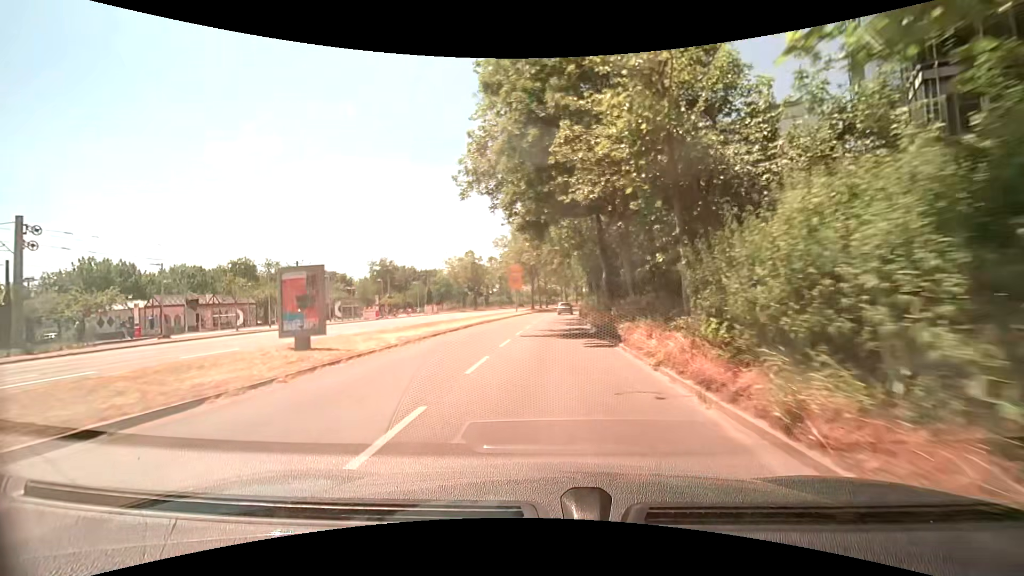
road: secondary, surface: asphalt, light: Day
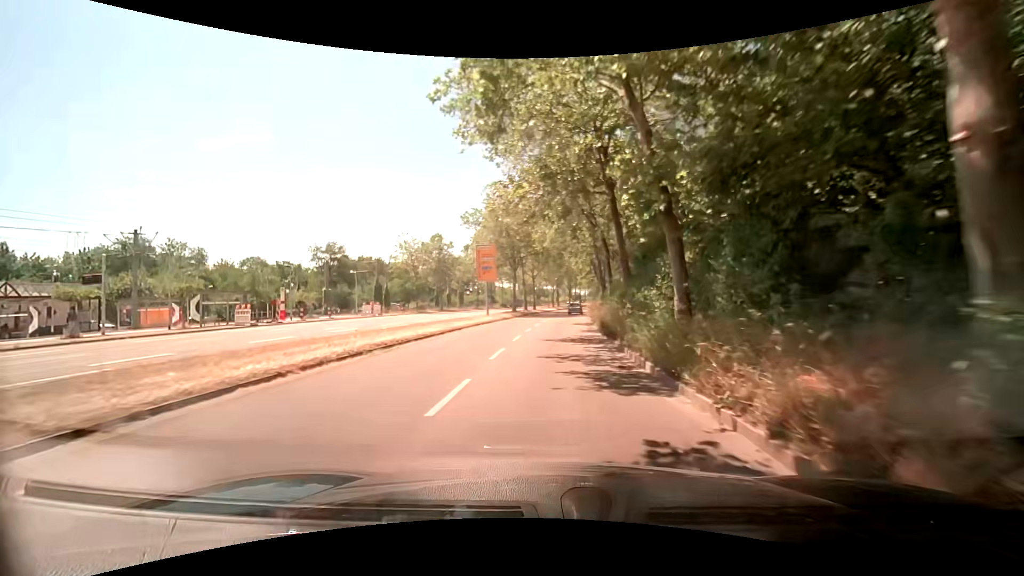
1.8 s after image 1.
(+0.2, +21.5) m; +2°
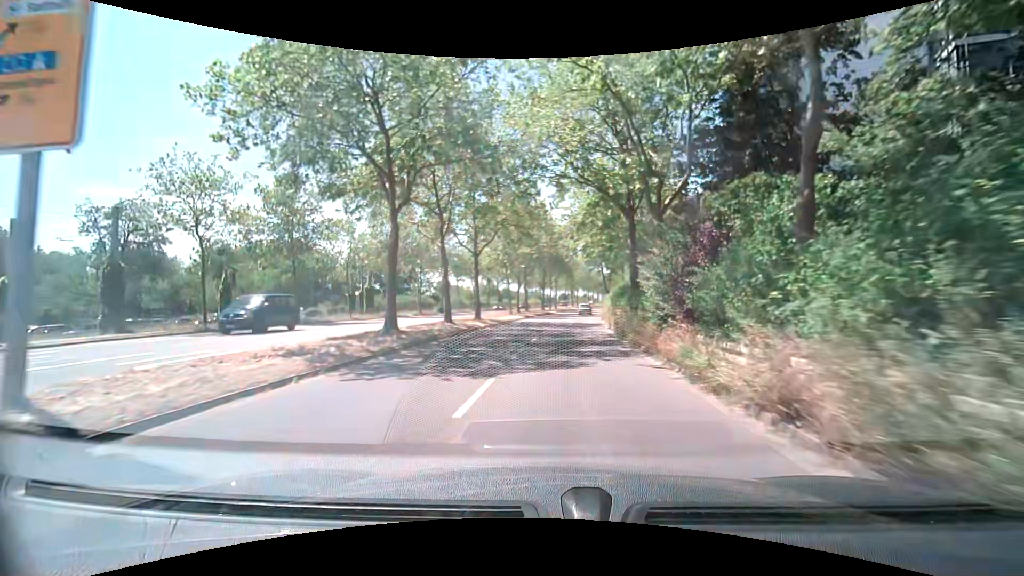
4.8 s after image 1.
(+0.8, +36.0) m; +3°
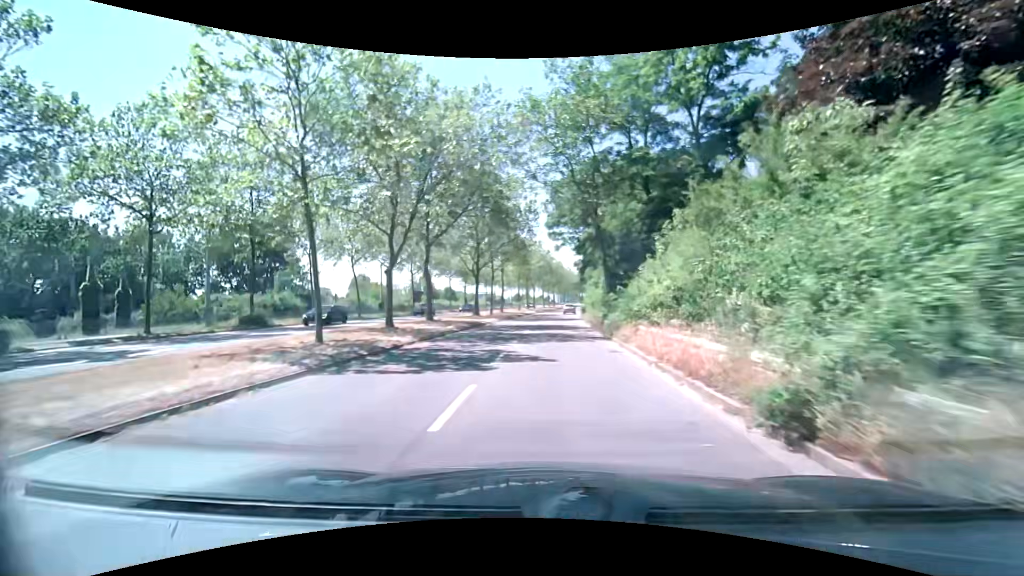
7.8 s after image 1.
(+2.0, +36.6) m; +4°
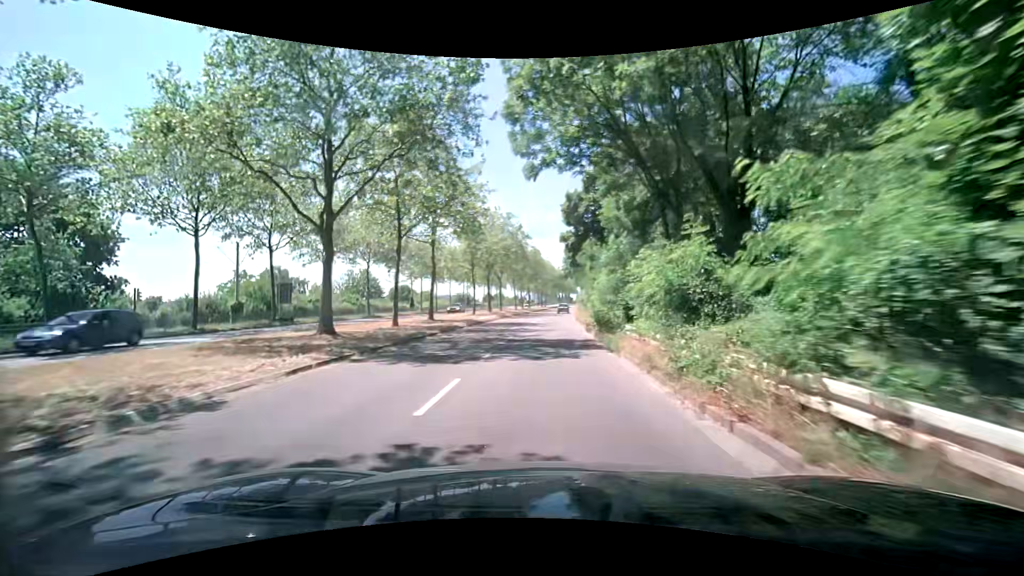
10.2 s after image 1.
(+1.2, +29.3) m; +4°
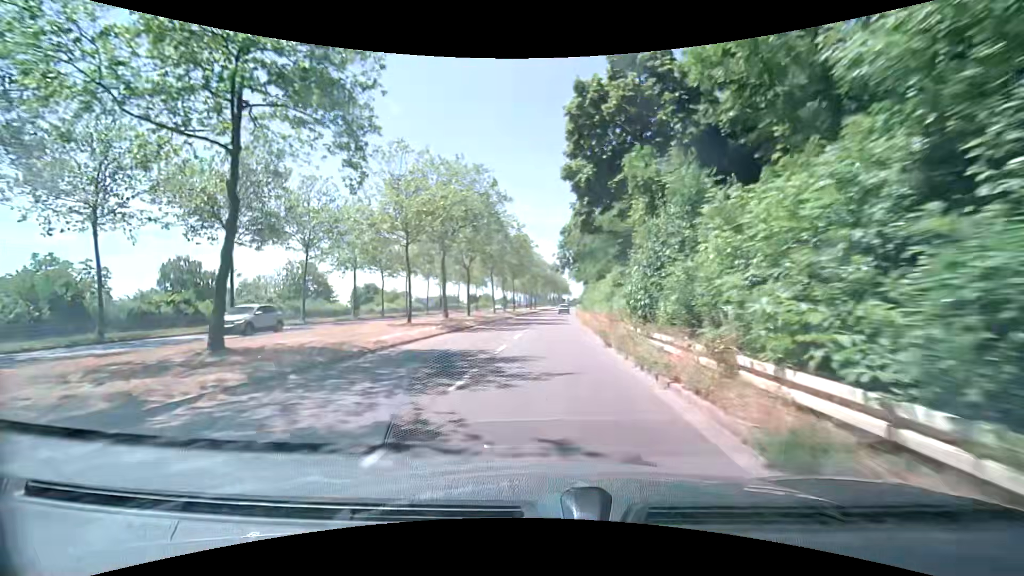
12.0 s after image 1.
(+0.1, +22.3) m; 0°
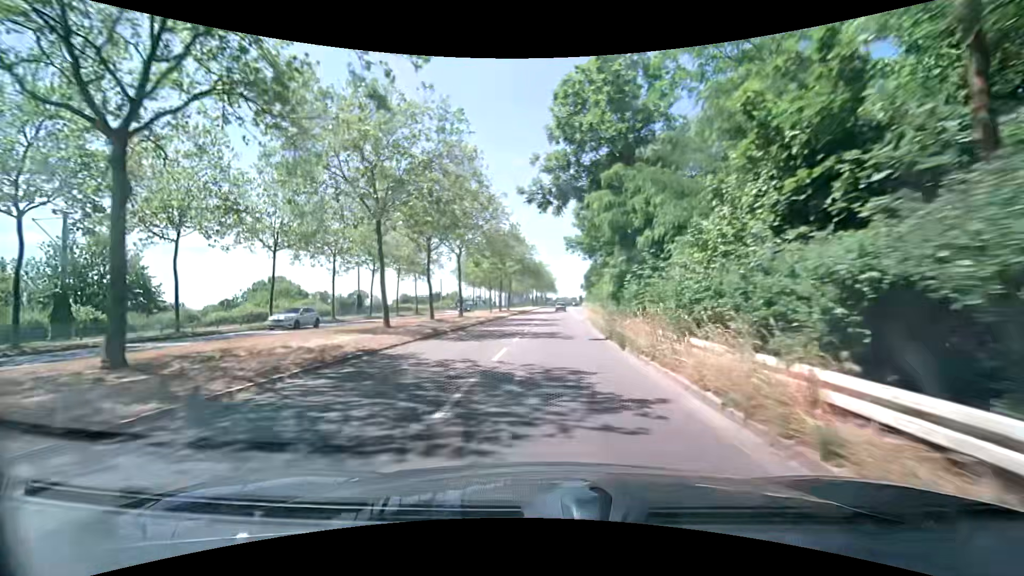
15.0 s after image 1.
(+1.3, +38.0) m; +3°
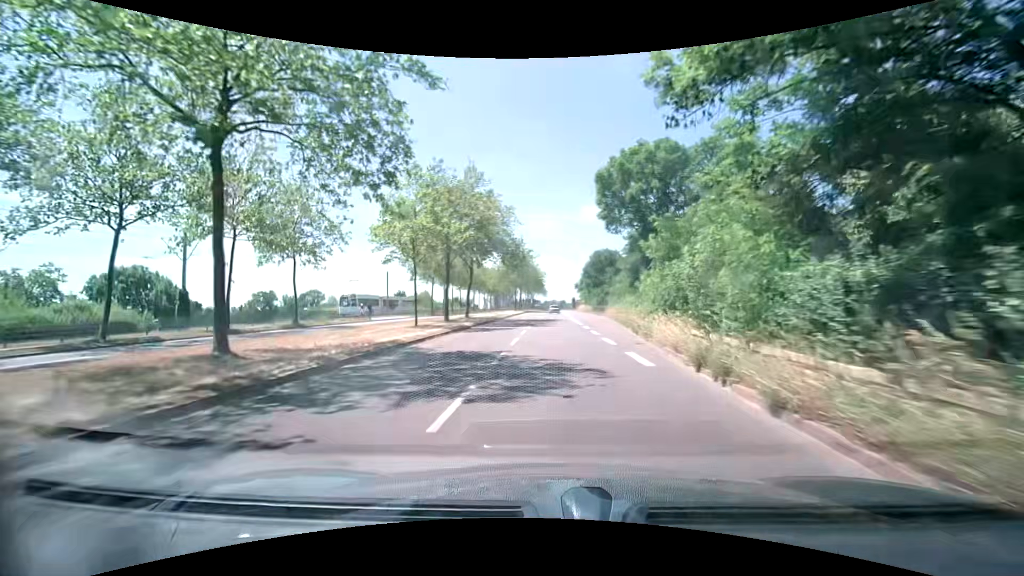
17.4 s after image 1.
(+0.4, +30.7) m; +2°
(0, +10) (0, +20) (0, +30) (0, +40) (0, +50) (+1, +60) (+1, +70) (+1, +80) (+1, +90) (+1, +100) m
